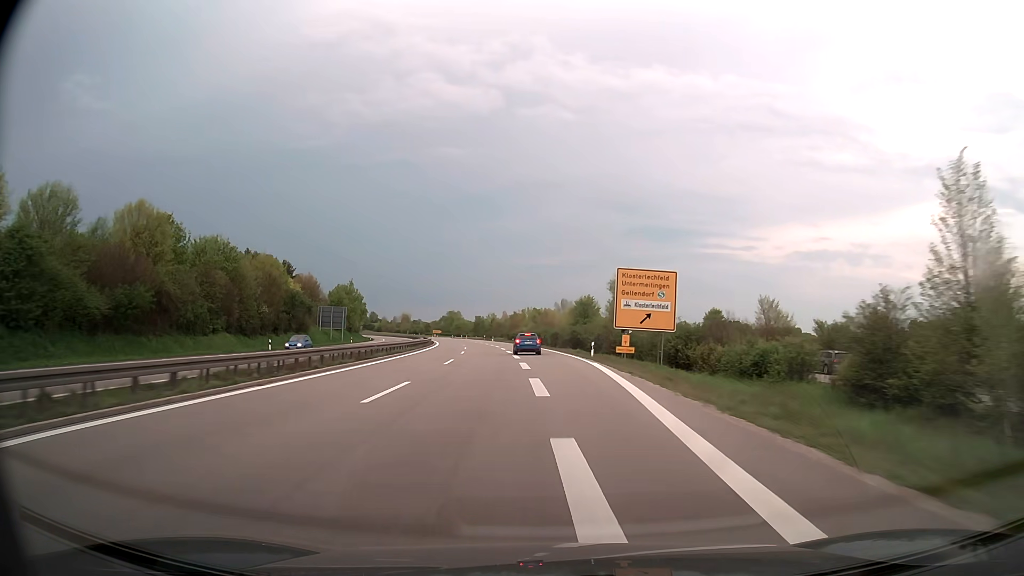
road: trunk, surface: asphalt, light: Day
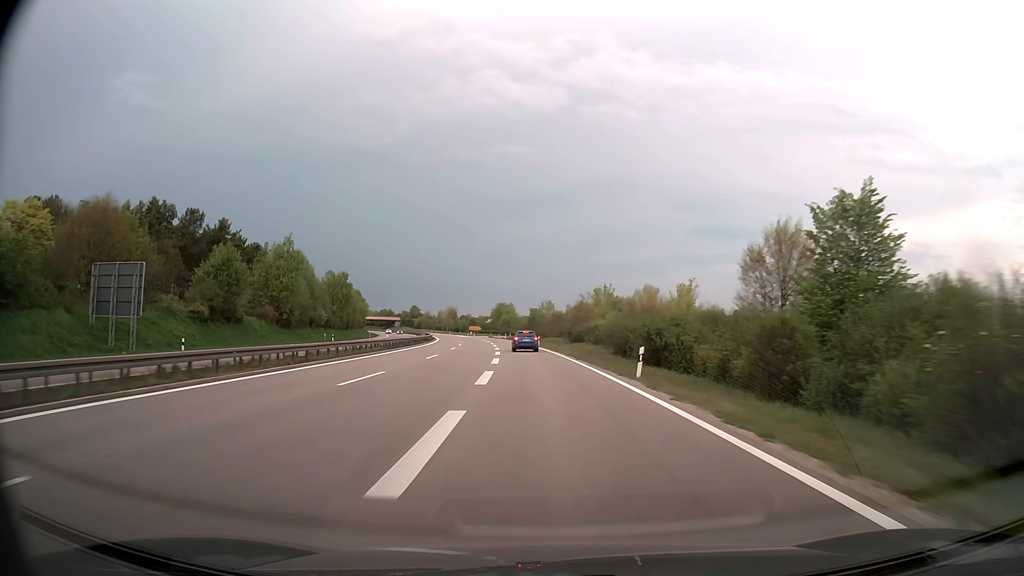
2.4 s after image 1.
(-3.2, +68.5) m; -6°
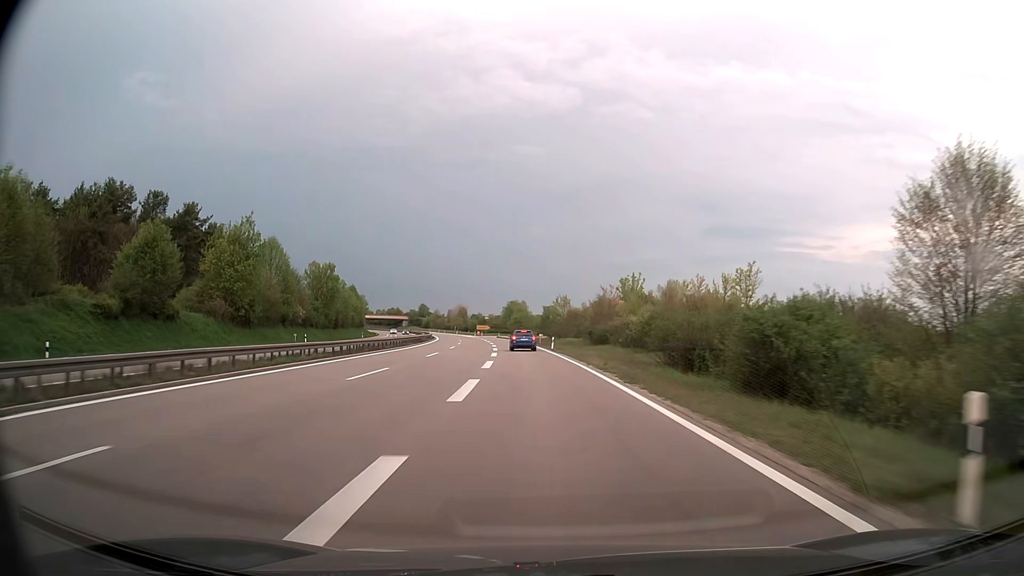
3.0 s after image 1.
(-0.1, +16.1) m; -1°
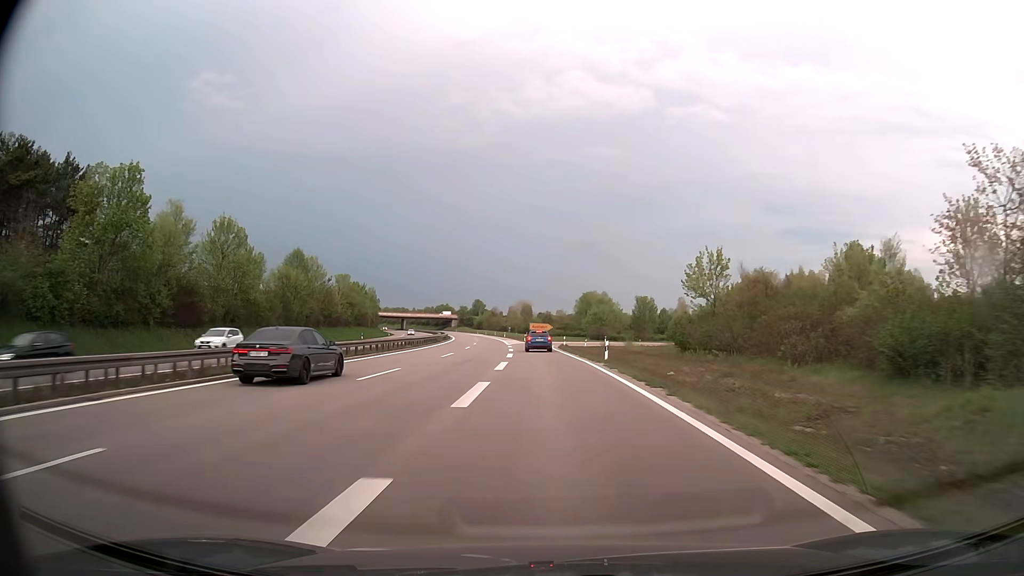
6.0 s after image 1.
(-4.0, +72.1) m; -6°
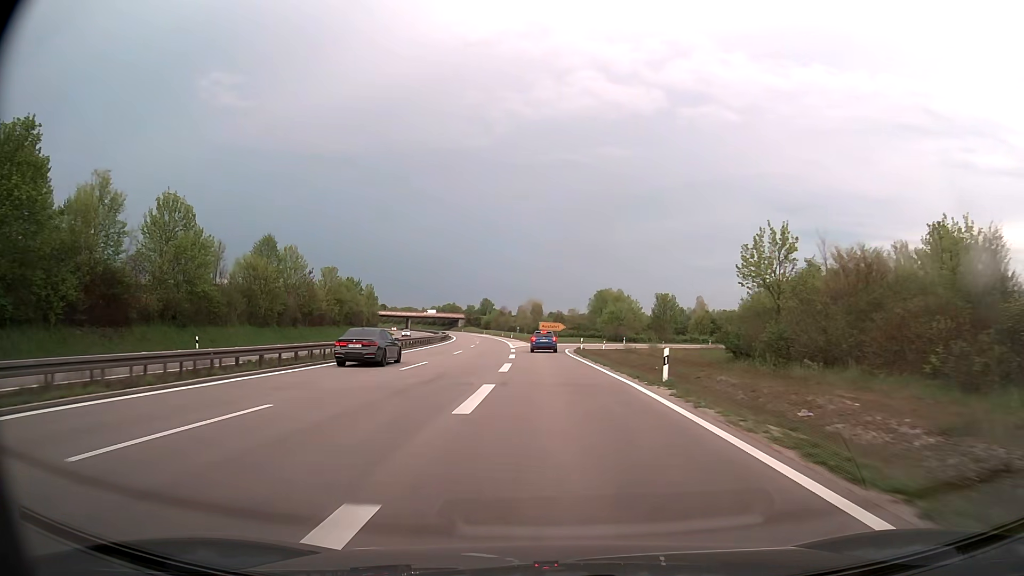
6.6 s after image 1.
(-0.1, +12.8) m; -1°
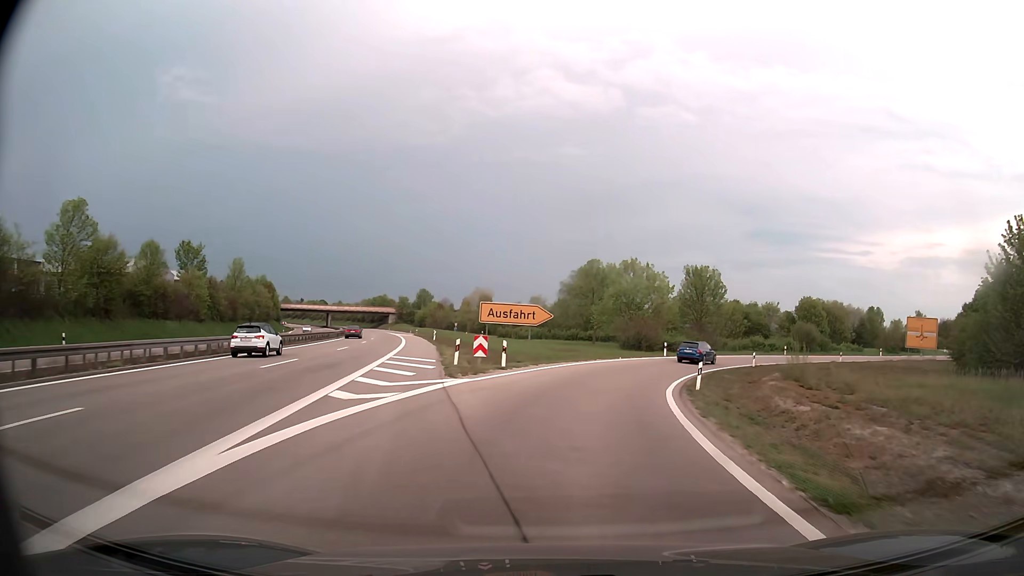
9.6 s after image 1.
(-0.3, +55.7) m; +3°
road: trunk_link
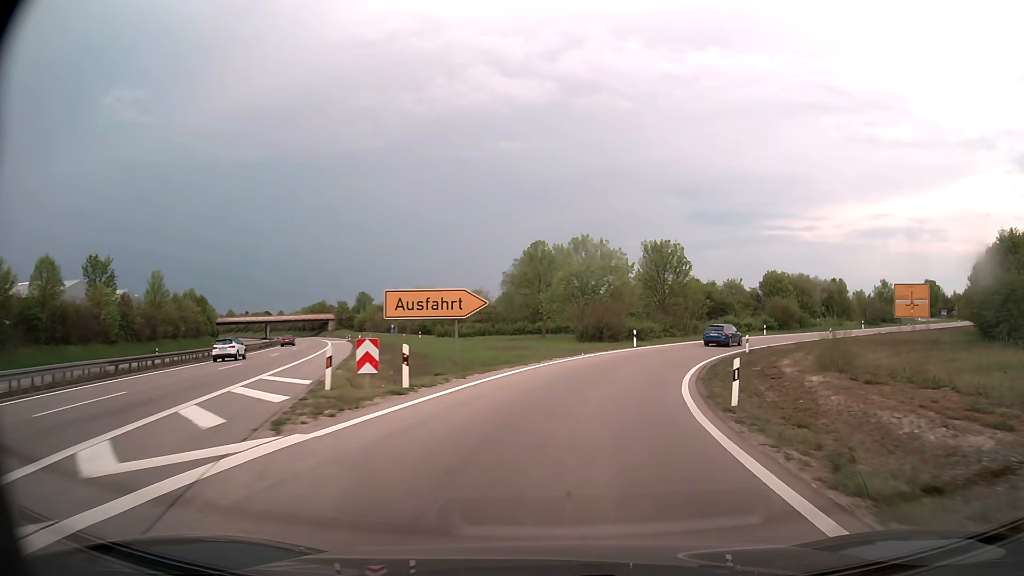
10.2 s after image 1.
(+0.4, +9.5) m; +5°
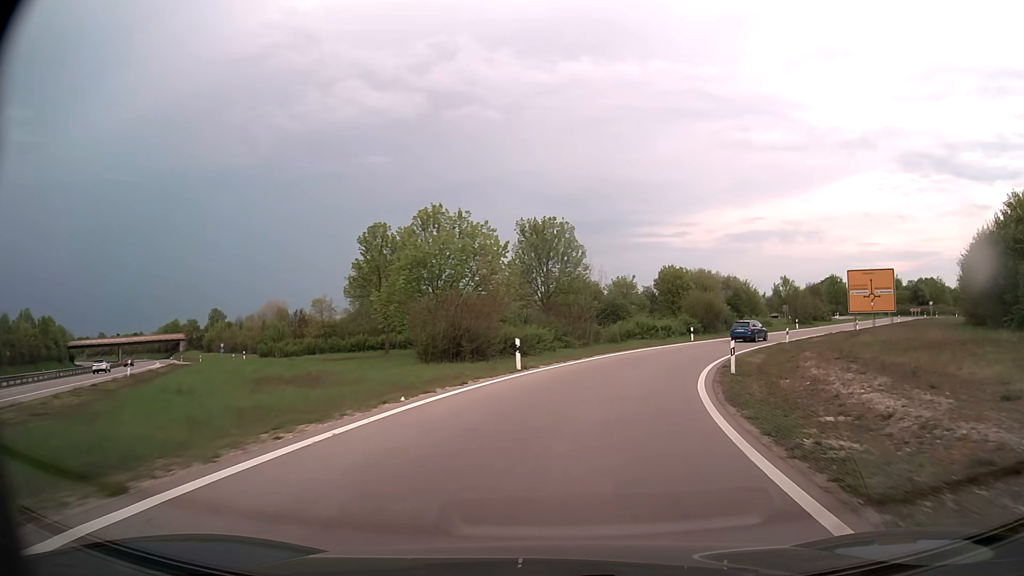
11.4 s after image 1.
(+1.7, +18.1) m; +11°
